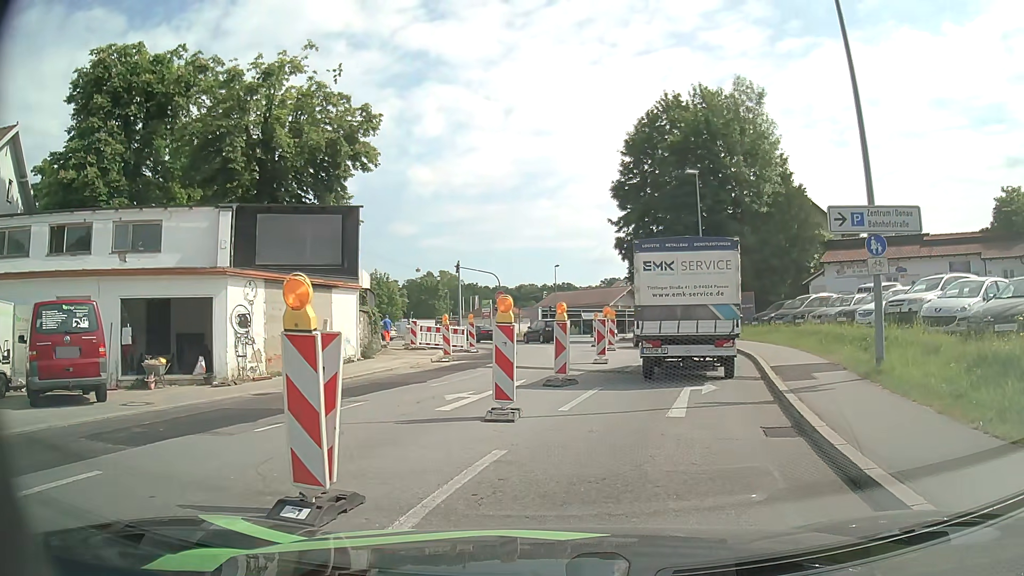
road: tertiary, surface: asphalt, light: Day
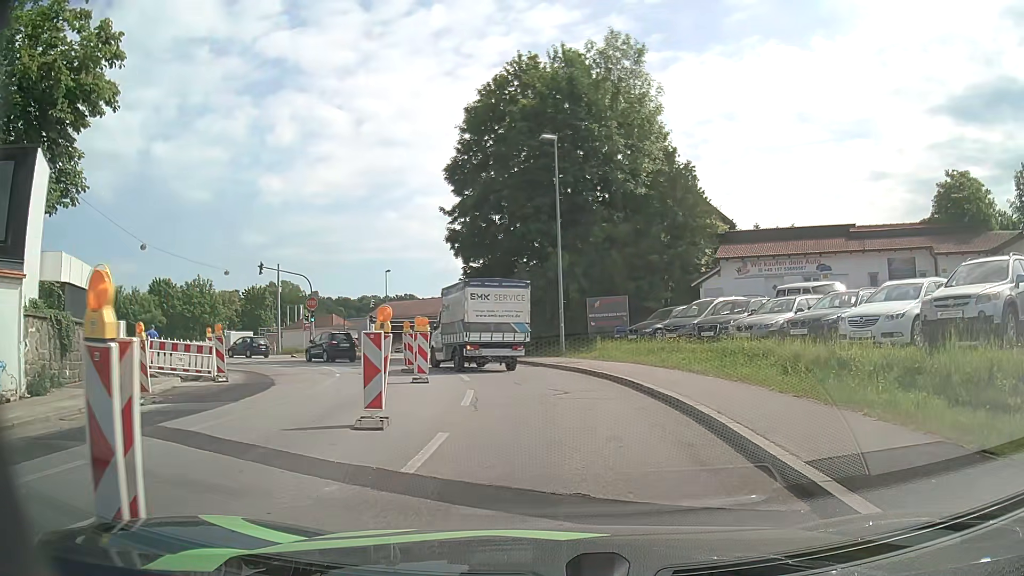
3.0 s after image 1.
(+1.4, +10.5) m; +13°
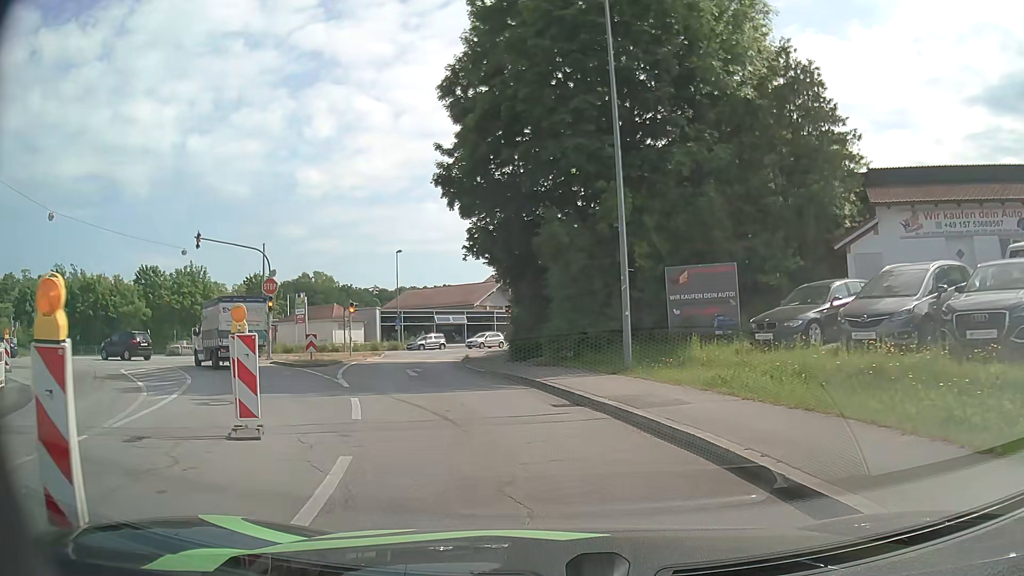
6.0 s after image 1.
(-0.1, +14.0) m; -3°
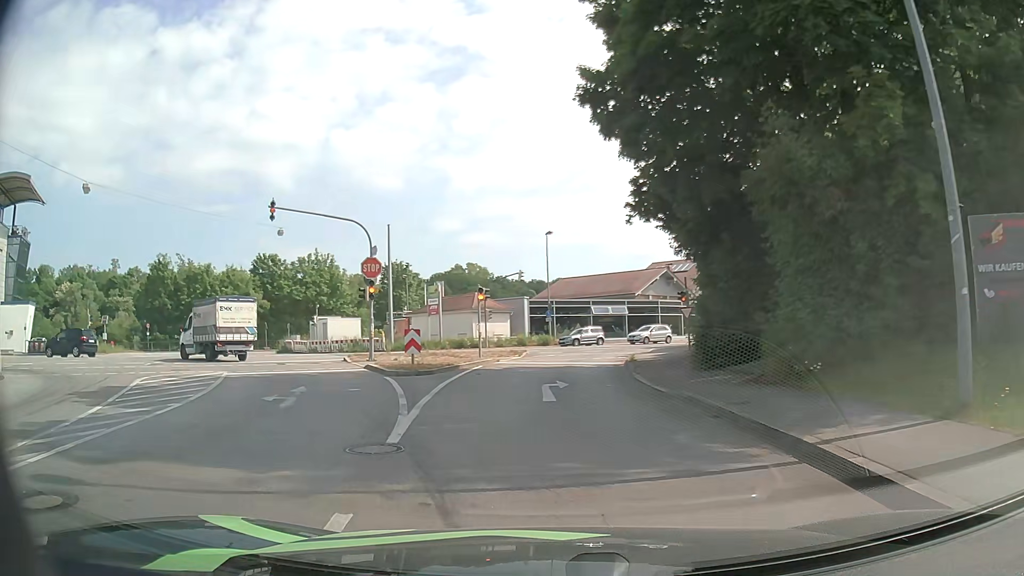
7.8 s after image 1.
(-0.8, +8.4) m; -13°
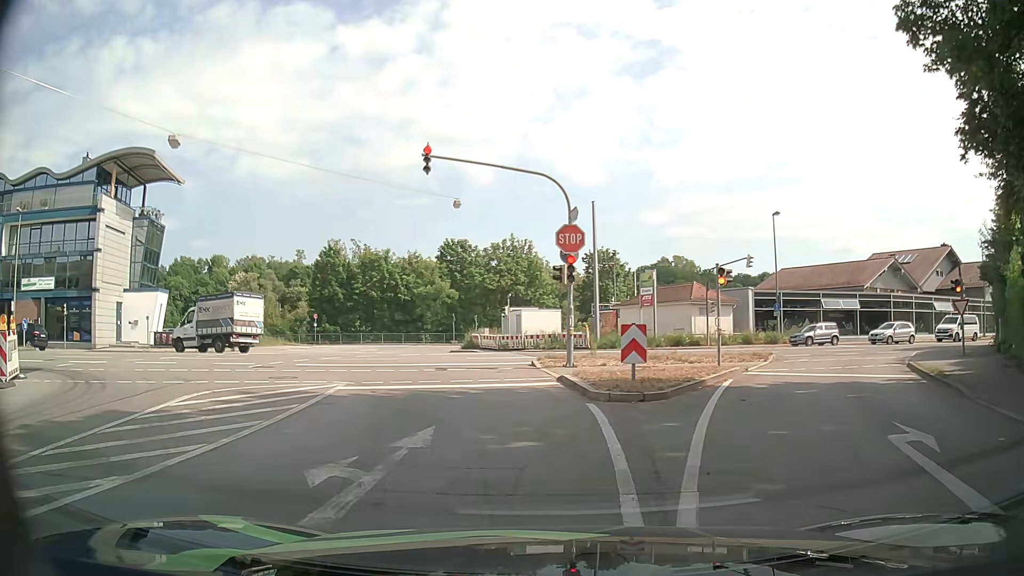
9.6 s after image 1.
(-1.4, +7.7) m; -18°
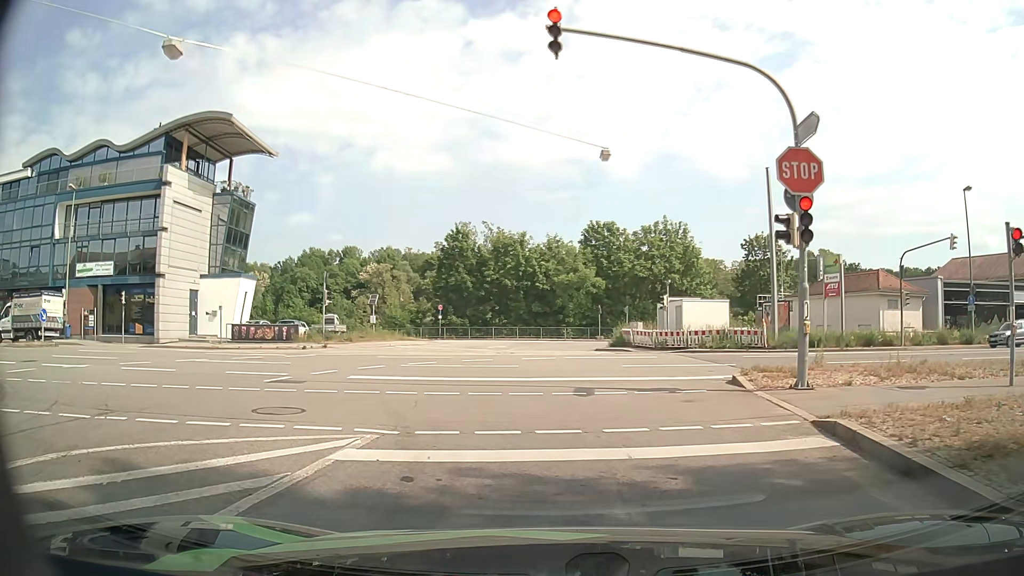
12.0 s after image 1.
(-0.9, +8.4) m; -13°
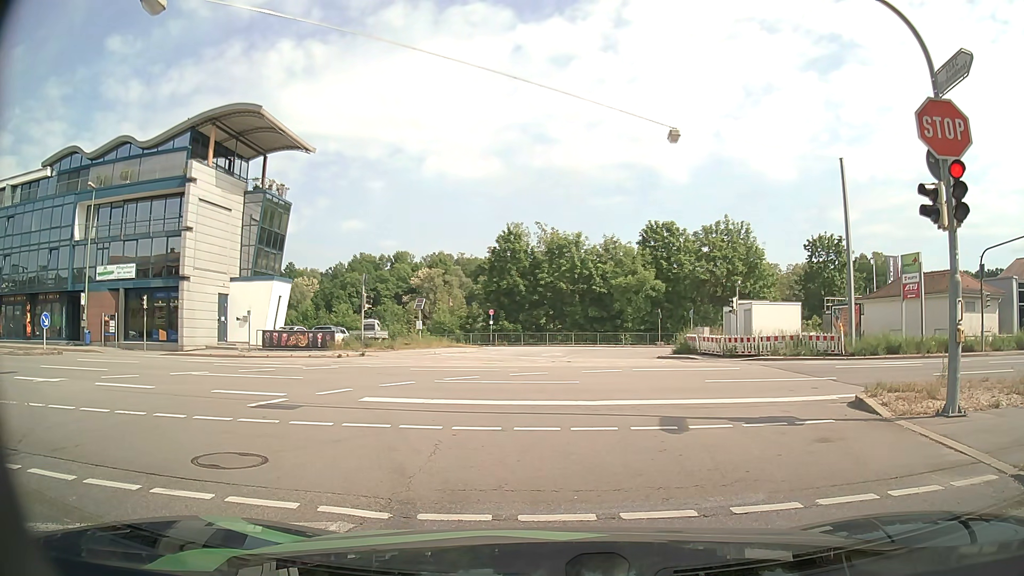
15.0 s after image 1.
(-0.1, +3.1) m; -2°
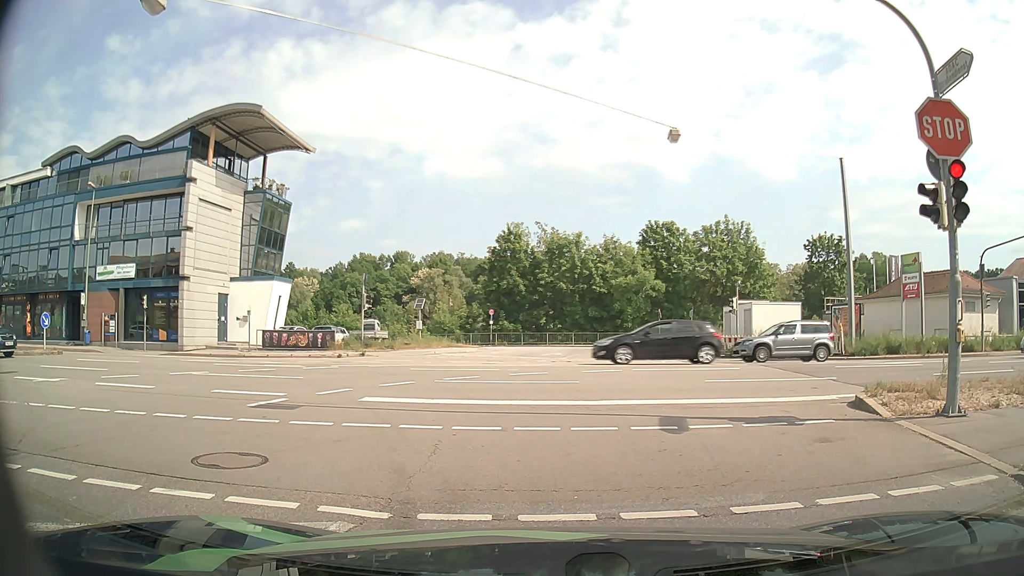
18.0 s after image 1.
(0.0, 0.0) m; 0°
(-1, +10) (-5, +19) (-12, +26) (-22, +28) (-32, +28) (-42, +27) (-52, +27) (-62, +27) (-72, +27) (-82, +27) m
